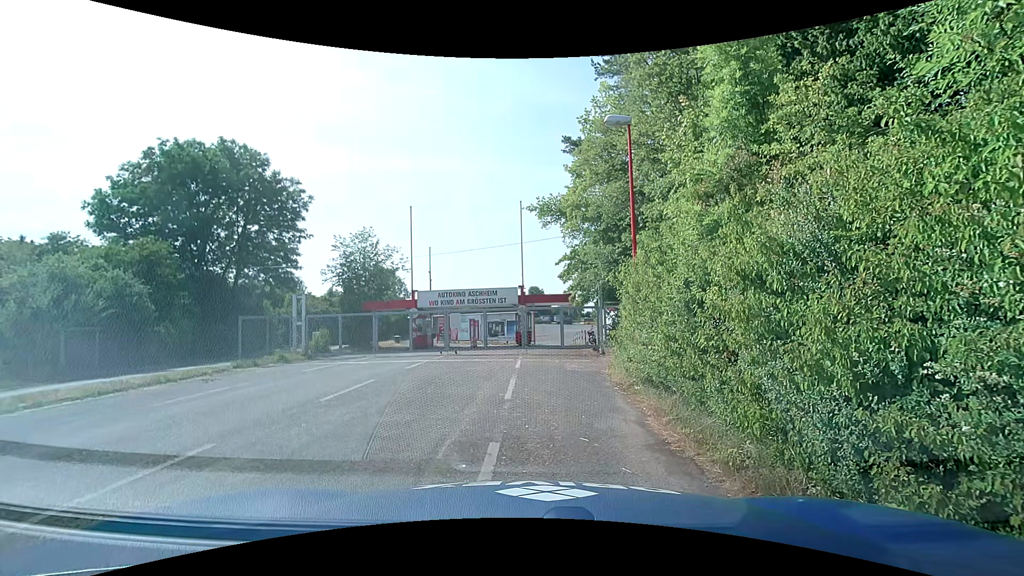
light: Day
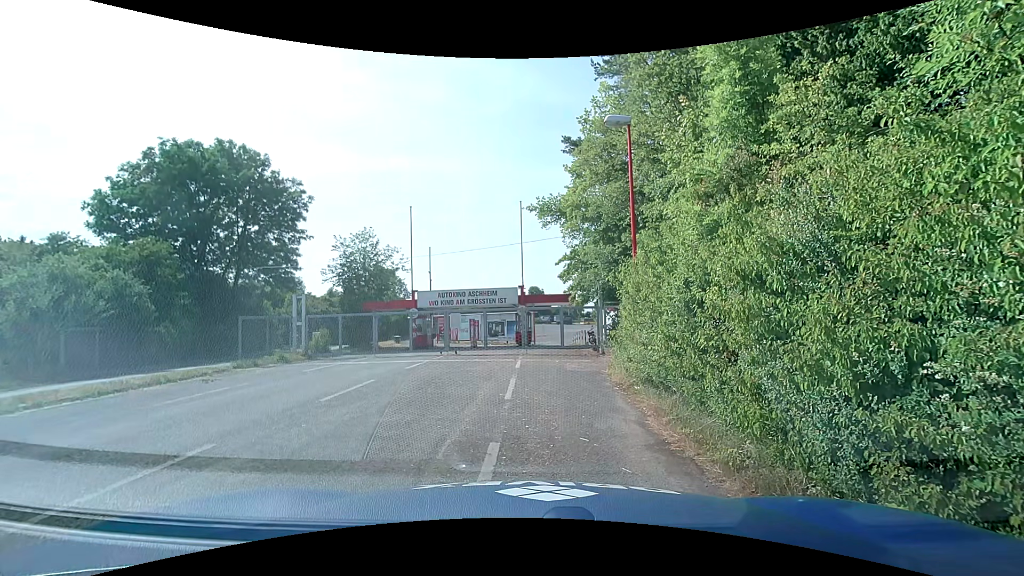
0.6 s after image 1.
(0.0, 0.0) m; 0°
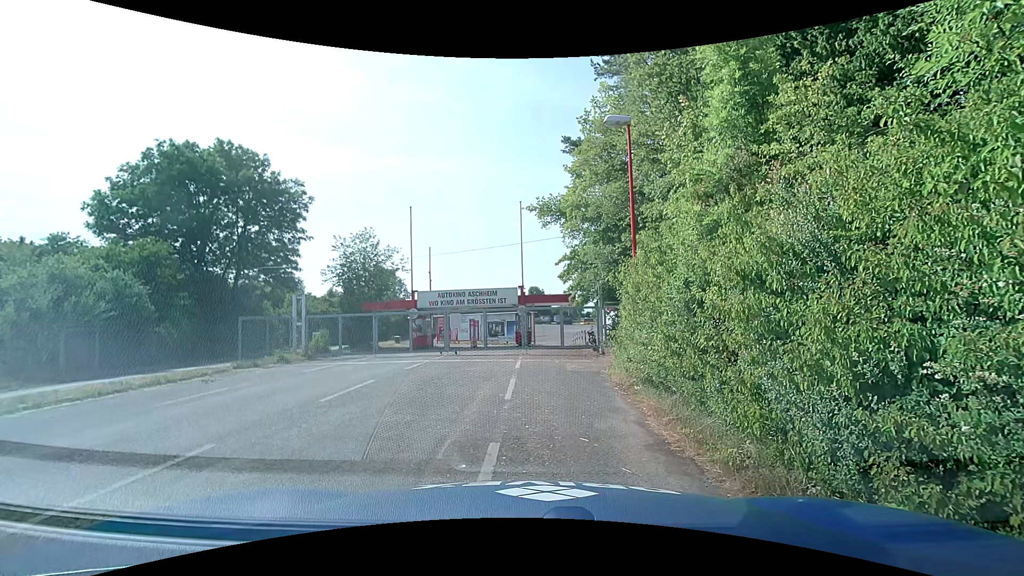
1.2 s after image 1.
(0.0, 0.0) m; 0°
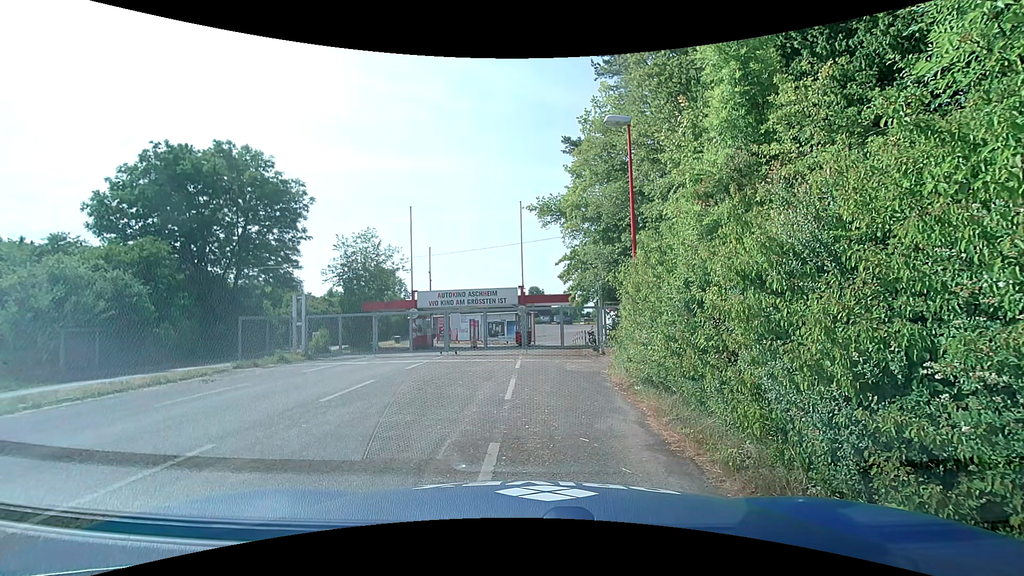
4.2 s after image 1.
(0.0, 0.0) m; 0°
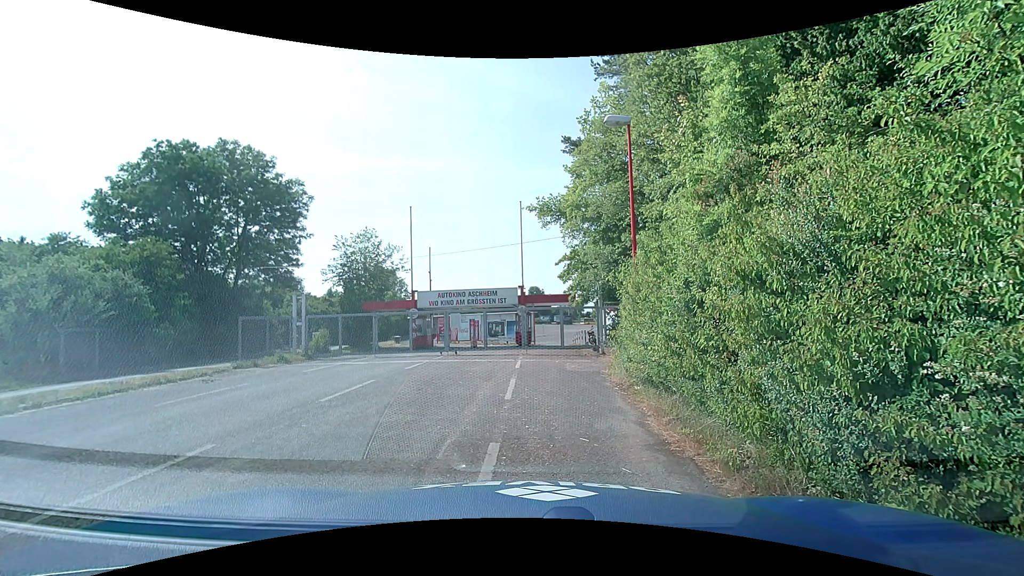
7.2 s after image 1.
(0.0, 0.0) m; 0°
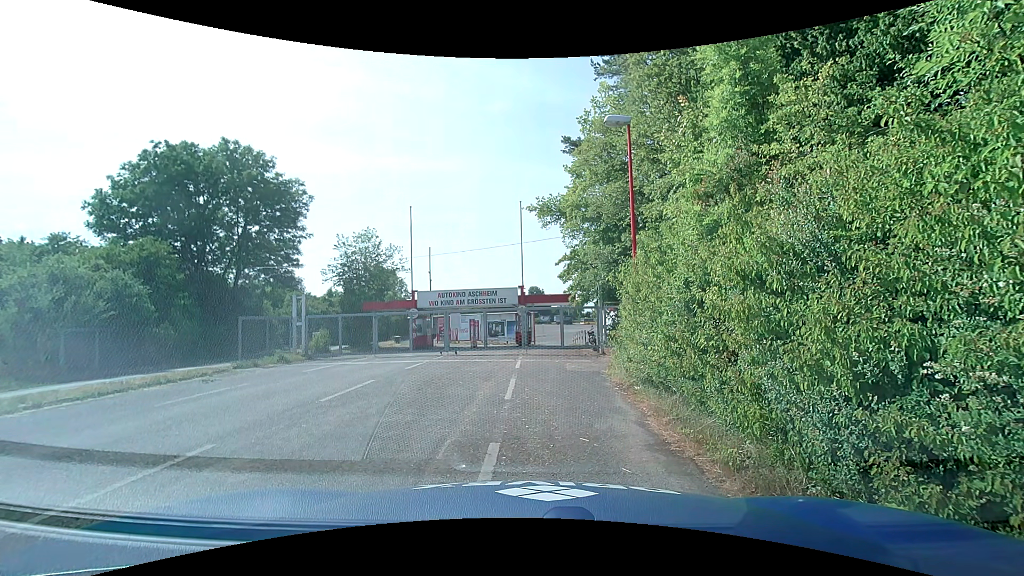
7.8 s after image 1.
(0.0, 0.0) m; 0°
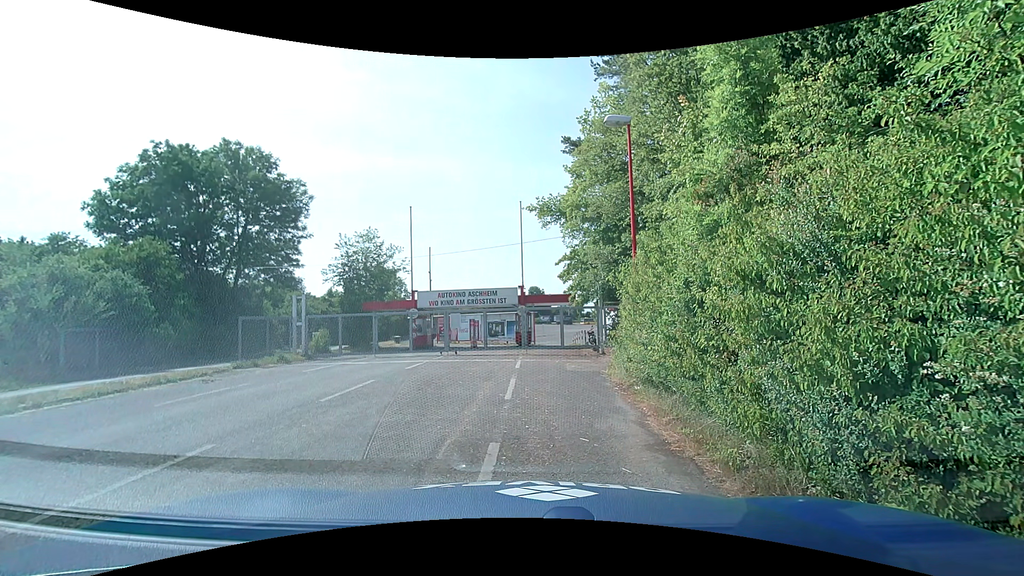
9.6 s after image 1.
(0.0, 0.0) m; 0°
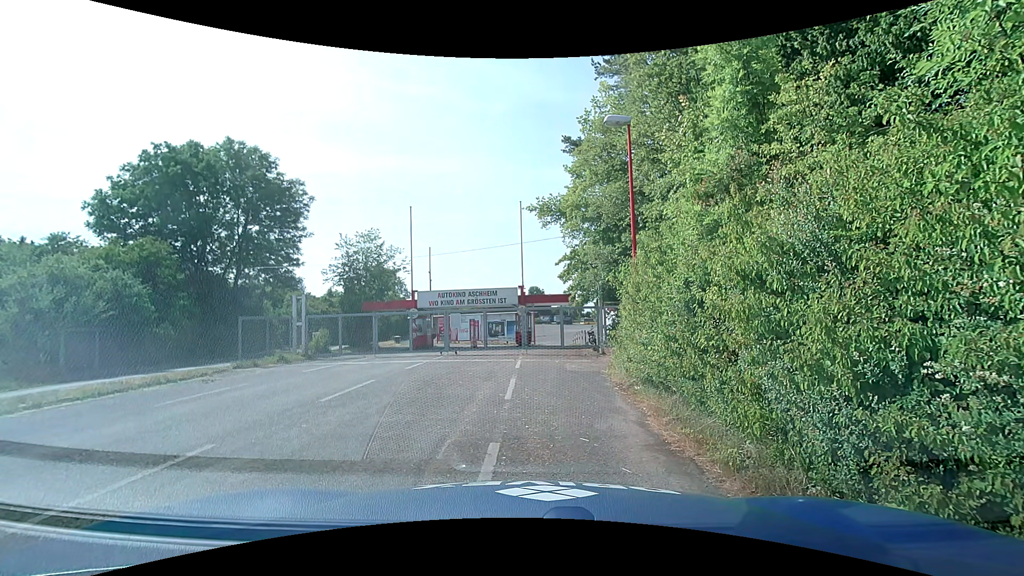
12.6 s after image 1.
(0.0, 0.0) m; 0°
